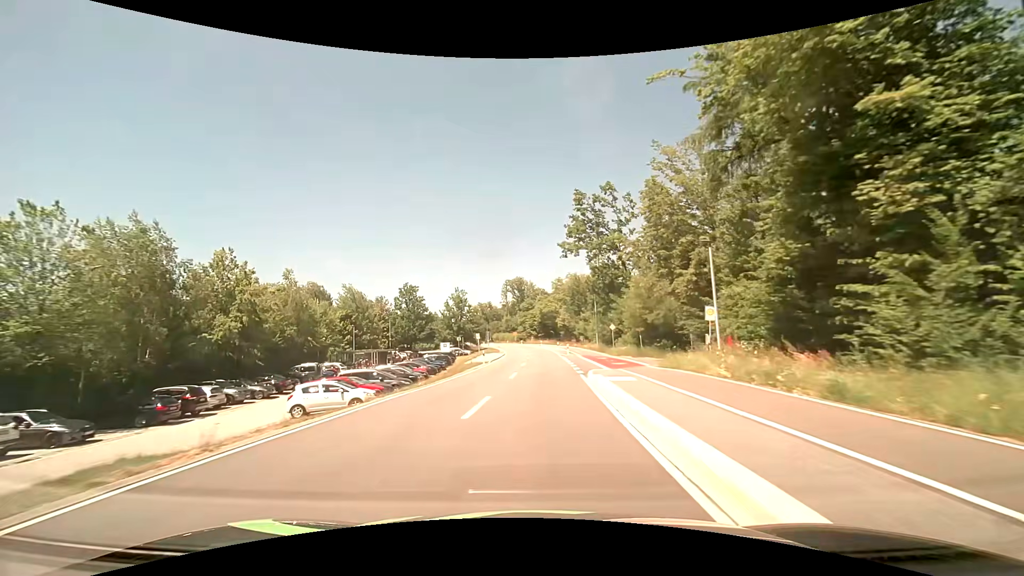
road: tertiary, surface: asphalt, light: Day
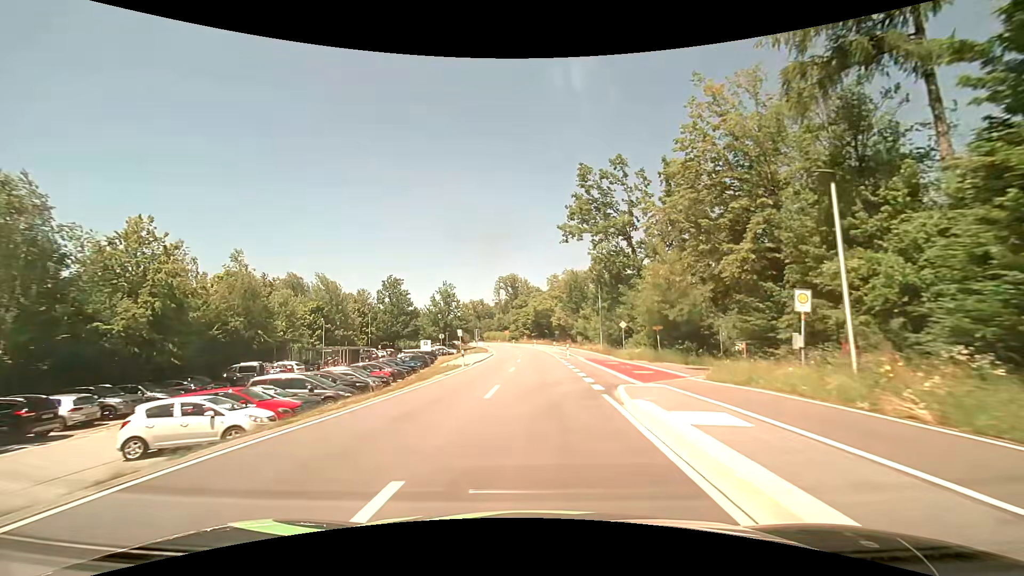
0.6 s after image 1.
(0.0, +8.7) m; +1°
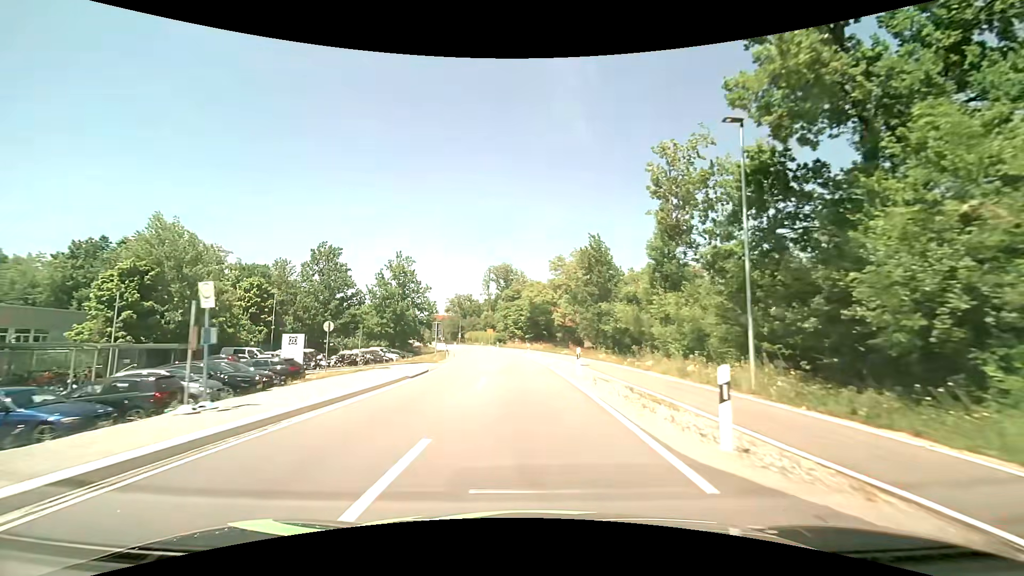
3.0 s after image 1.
(+0.5, +33.8) m; +1°
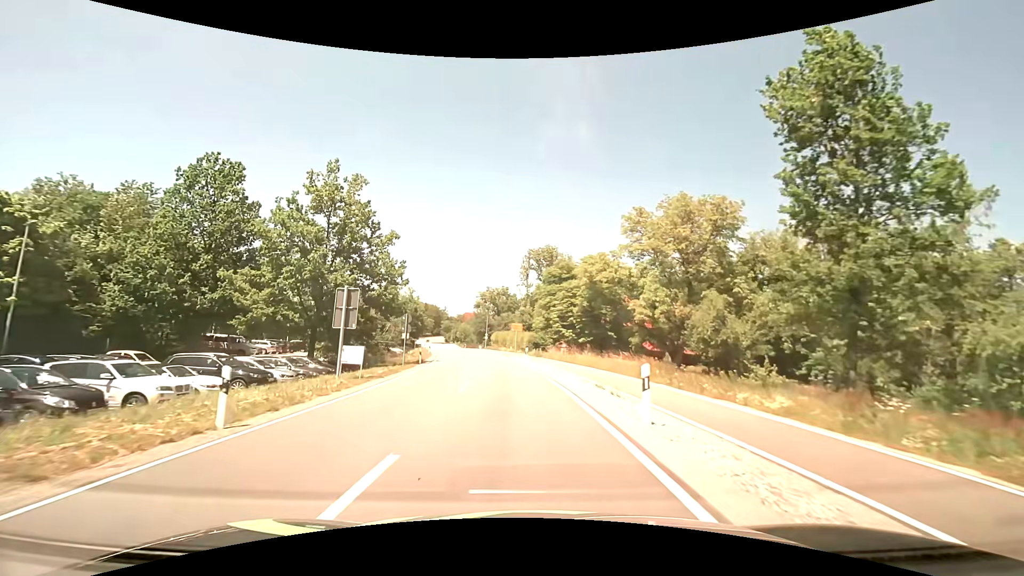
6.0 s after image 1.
(-1.4, +36.9) m; -5°
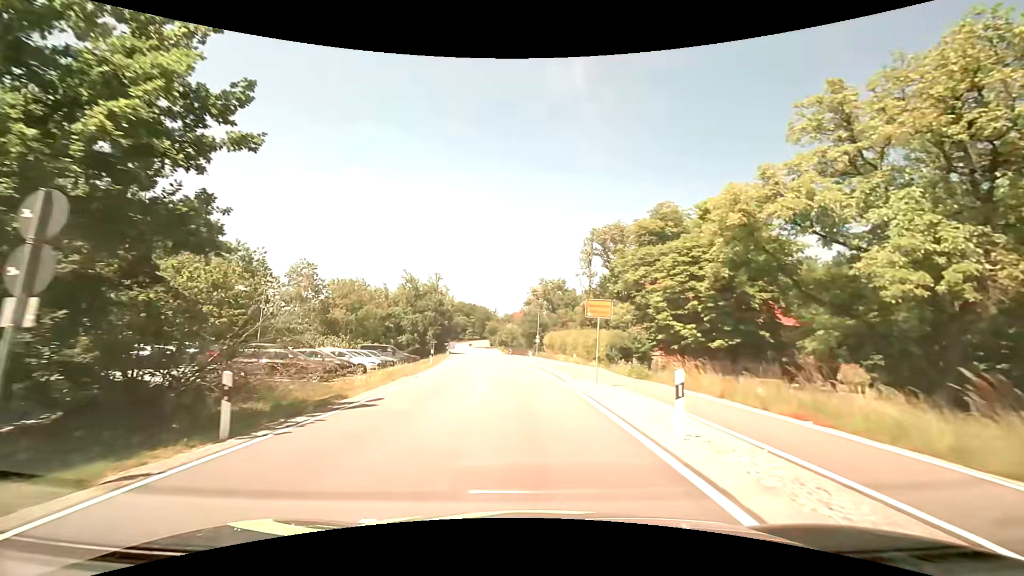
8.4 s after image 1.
(-1.7, +26.4) m; -7°
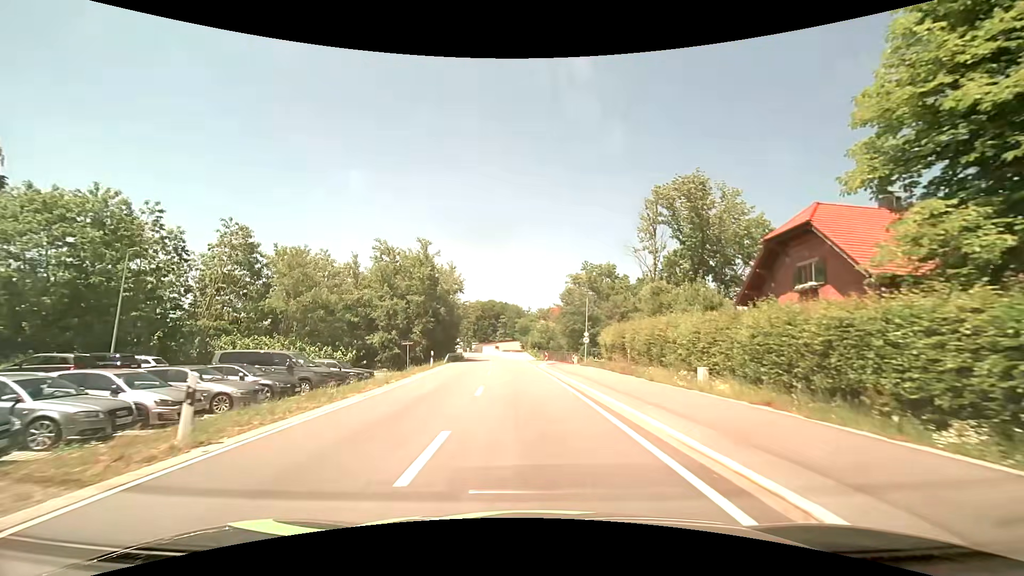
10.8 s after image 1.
(-0.8, +26.1) m; -4°
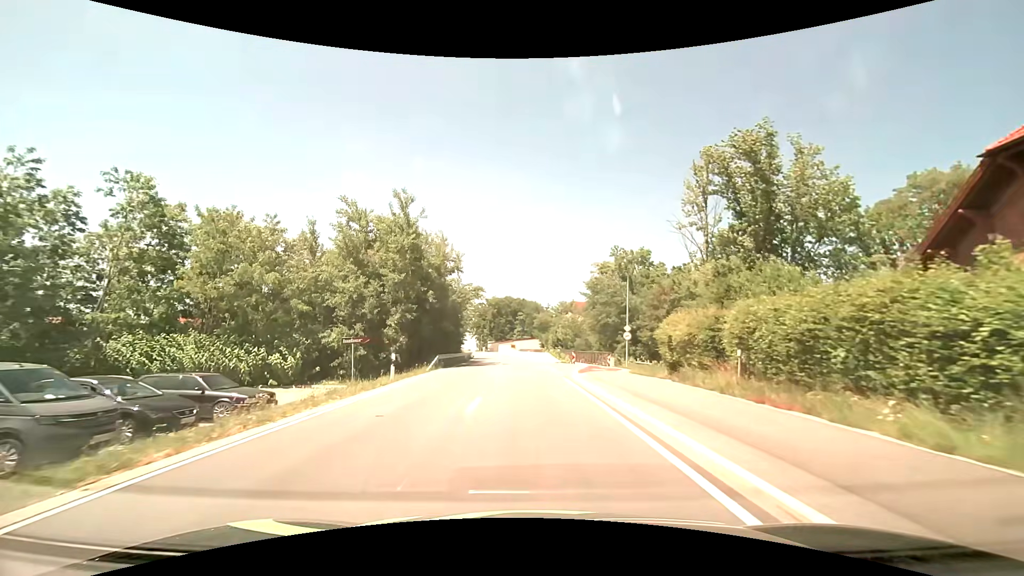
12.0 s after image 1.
(-0.3, +13.2) m; -2°
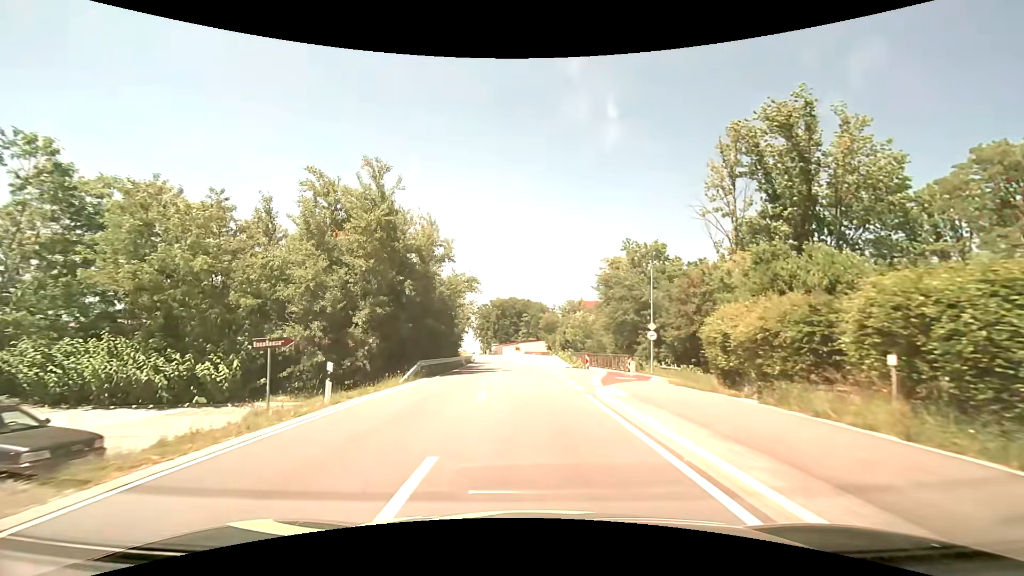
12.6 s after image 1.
(0.0, +6.6) m; 0°
(0, +10) (0, +20) (-1, +30) (-1, +40) (-2, +50) (-2, +60) (-3, +70) (-4, +80) (-5, +90) (-7, +100) m
